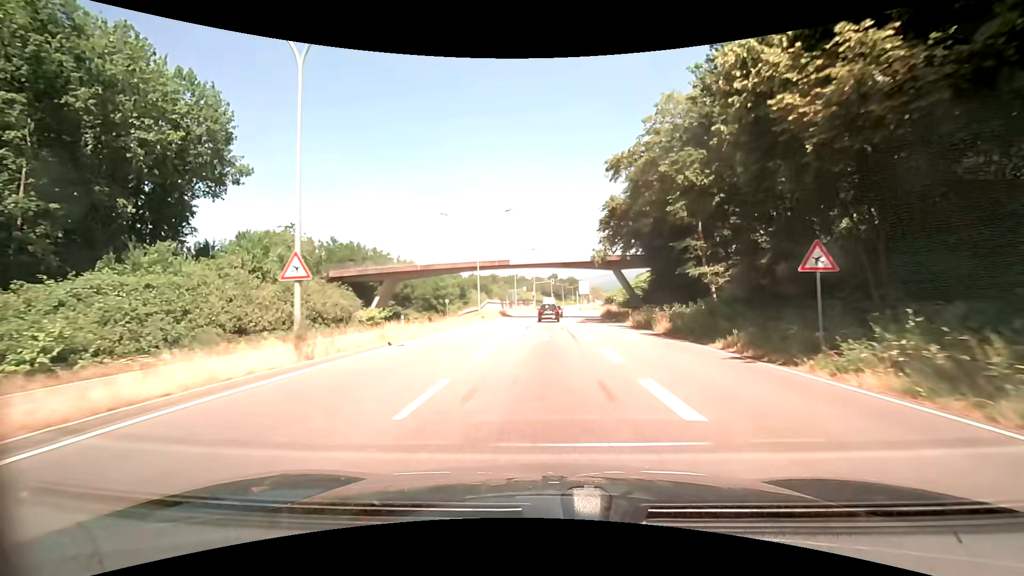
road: trunk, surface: asphalt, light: Day
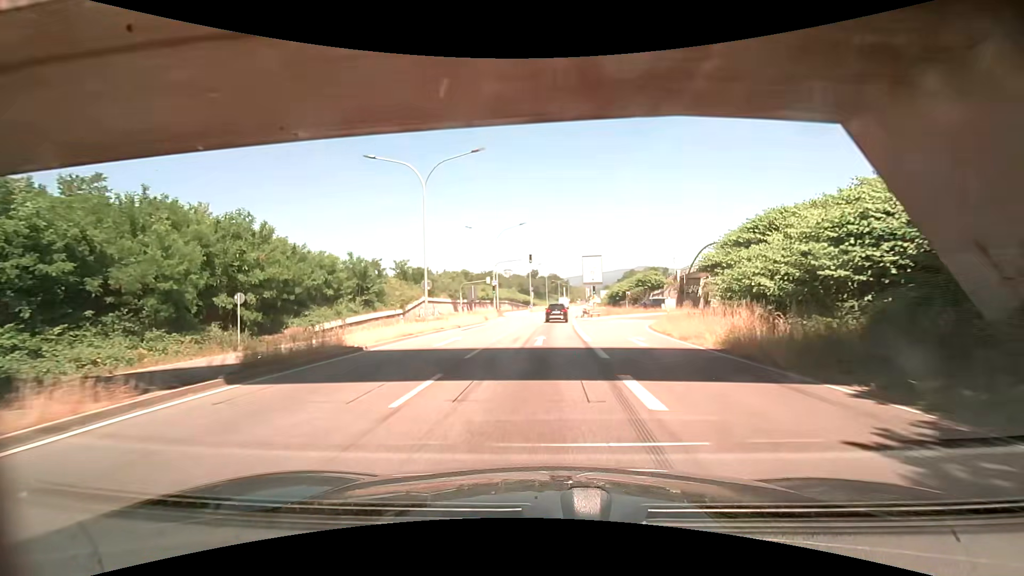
(+1.0, +47.3) m; +3°
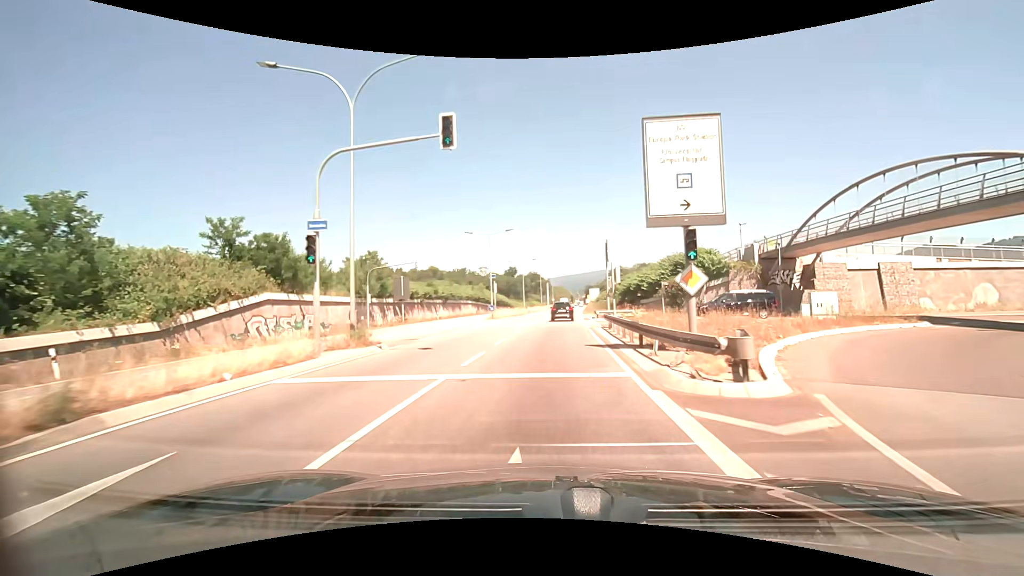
(+0.4, +36.8) m; +2°
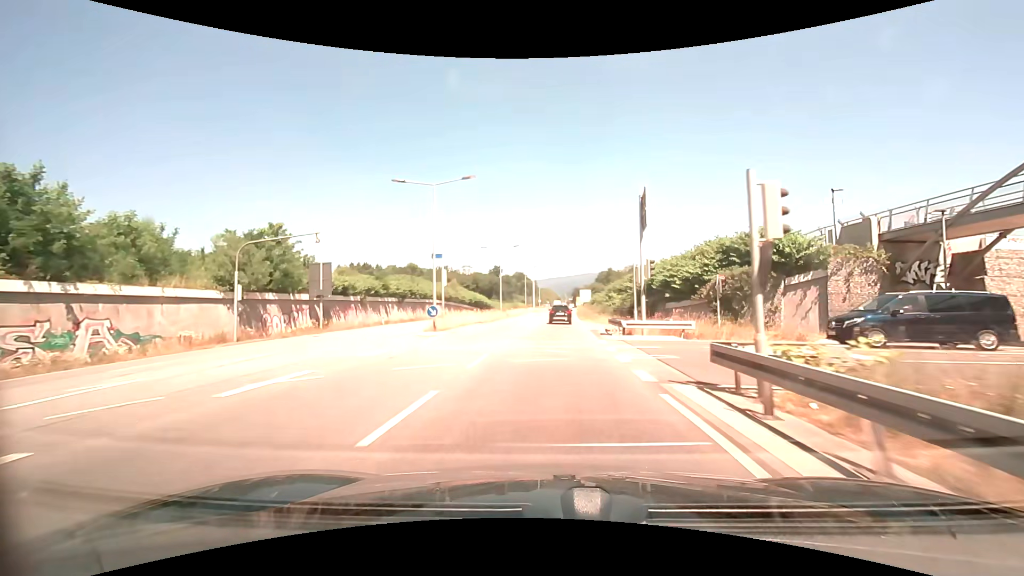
(+0.3, +18.3) m; +2°
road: primary
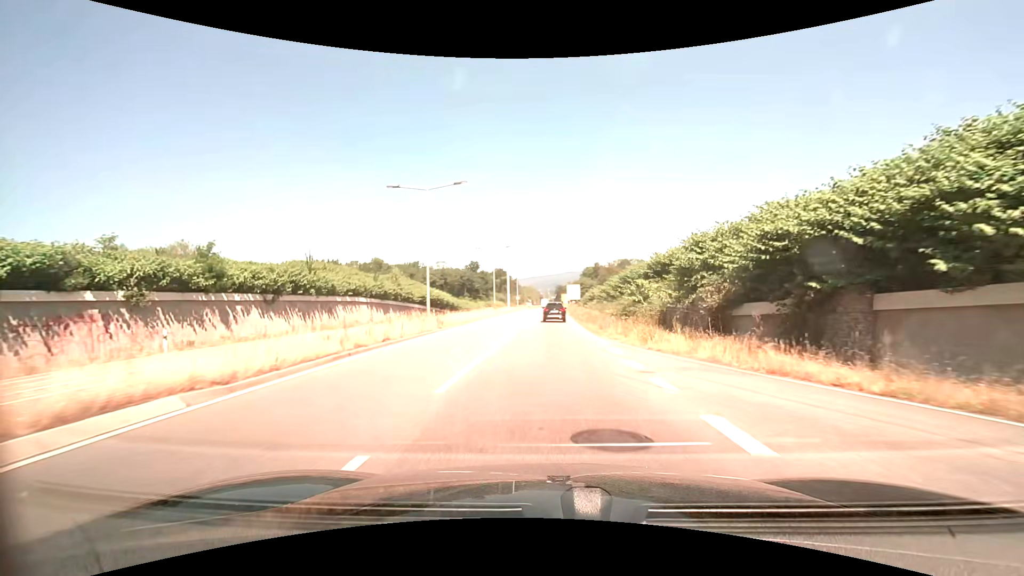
(+0.3, +27.3) m; +2°
(0, +10) (0, +20) (0, +30) (0, +40) (+1, +50) (+1, +60) (+1, +70) (+1, +80) (+1, +90) (+2, +100) m
